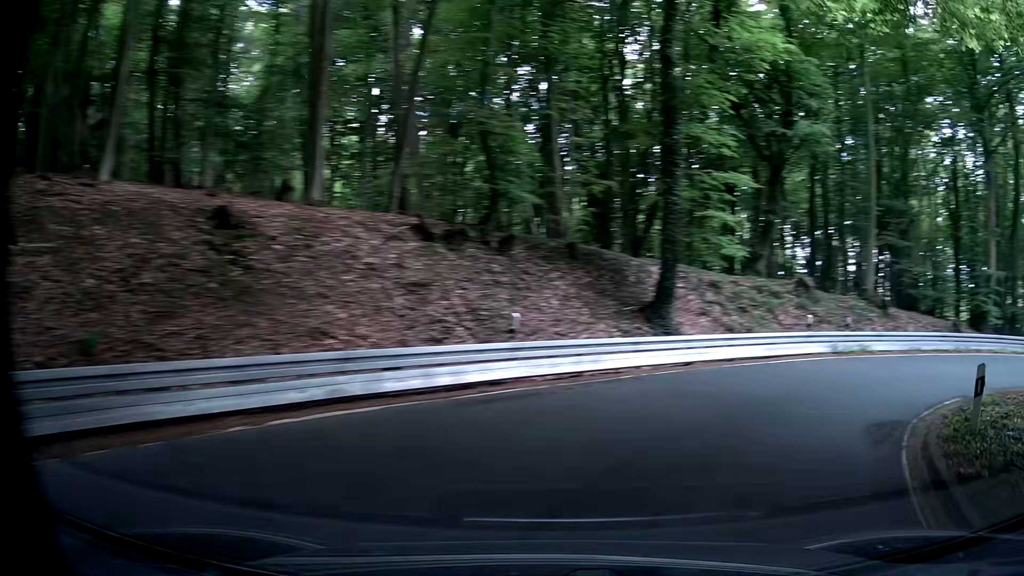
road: secondary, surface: asphalt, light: Day
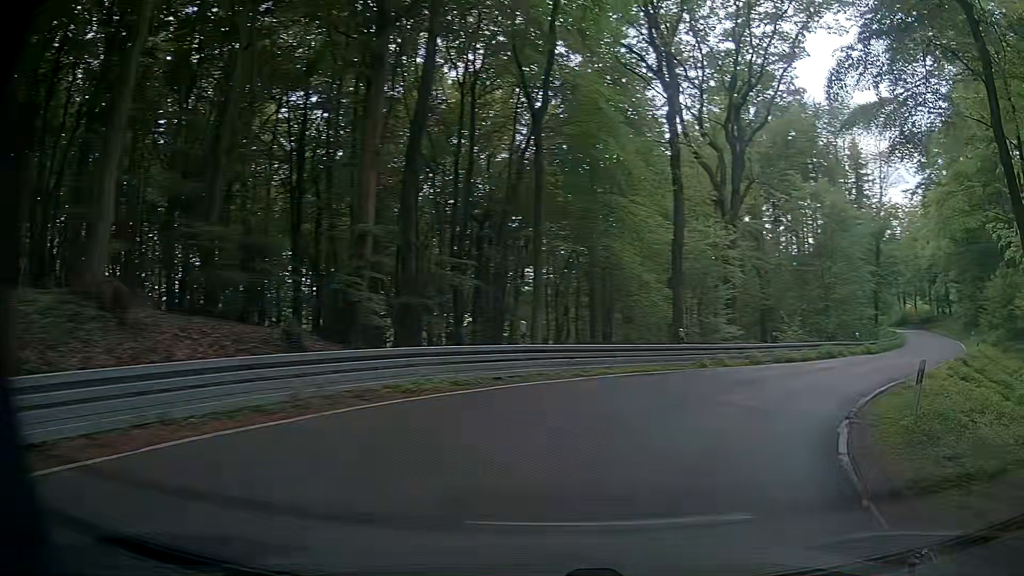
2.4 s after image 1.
(+9.2, +17.0) m; +49°
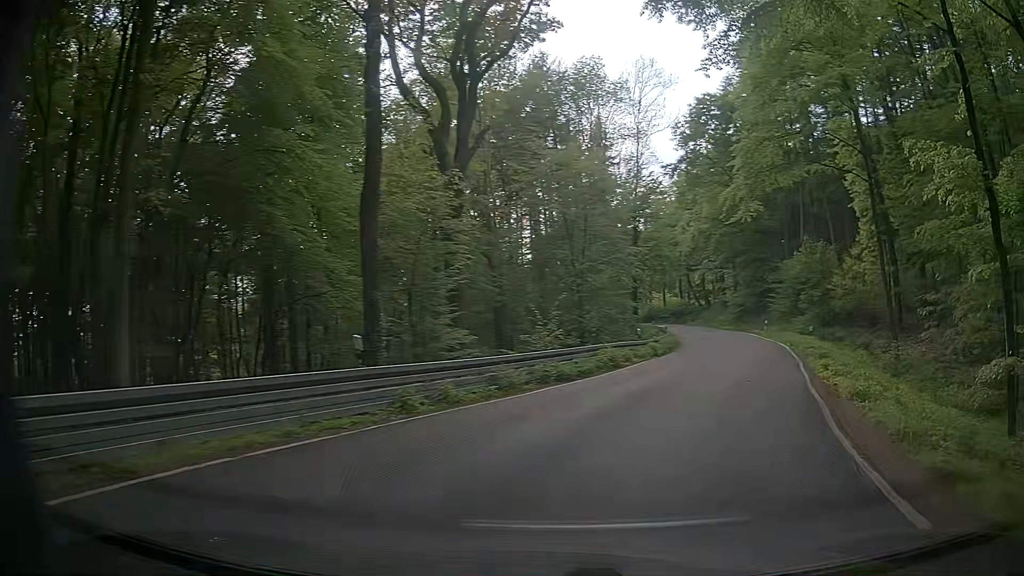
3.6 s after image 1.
(+3.4, +11.3) m; +27°
(+2, +10) (+6, +19) (+10, +28) (+15, +37) (+18, +46) (+21, +56) (+24, +65) (+26, +75) (+29, +85) (+31, +95) m
